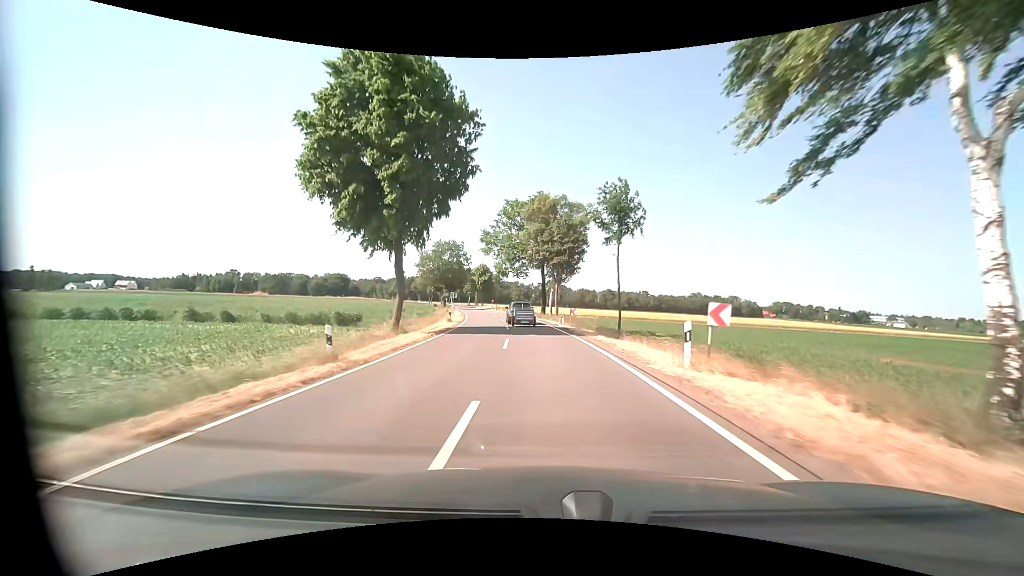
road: tertiary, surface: asphalt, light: Day
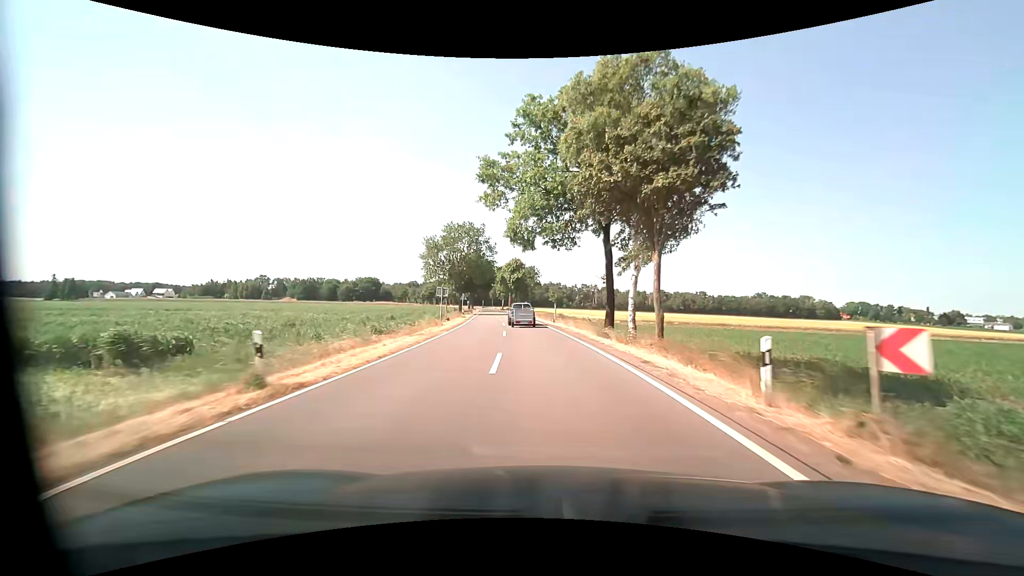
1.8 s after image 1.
(-1.2, +29.4) m; -5°
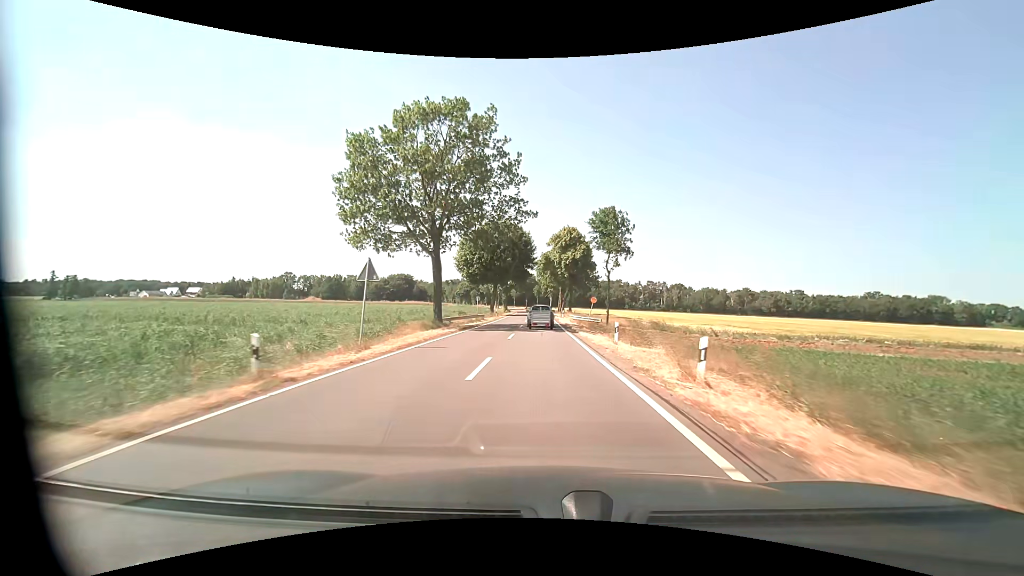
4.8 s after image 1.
(-3.3, +49.1) m; -6°
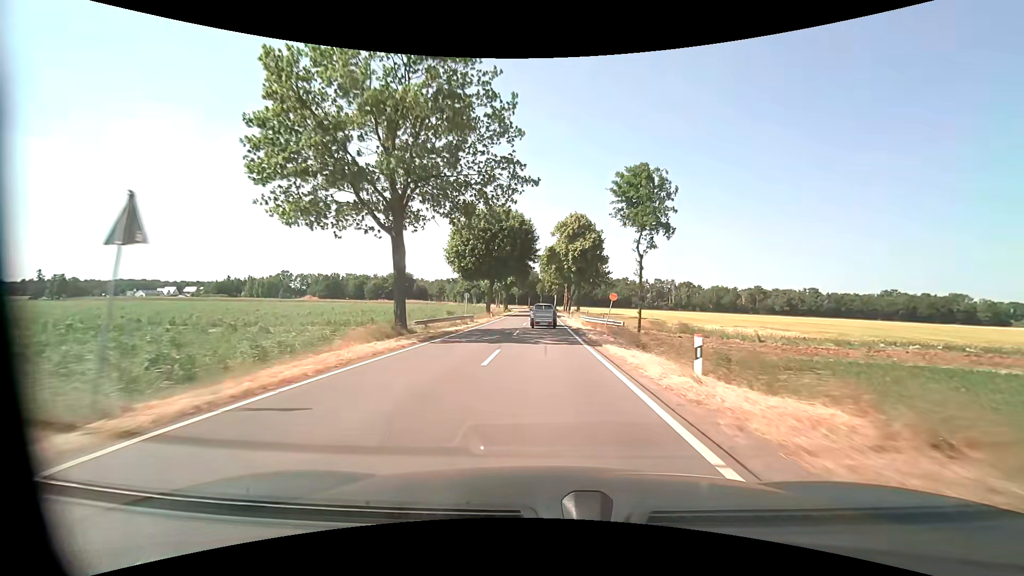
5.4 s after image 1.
(-0.1, +9.9) m; -1°
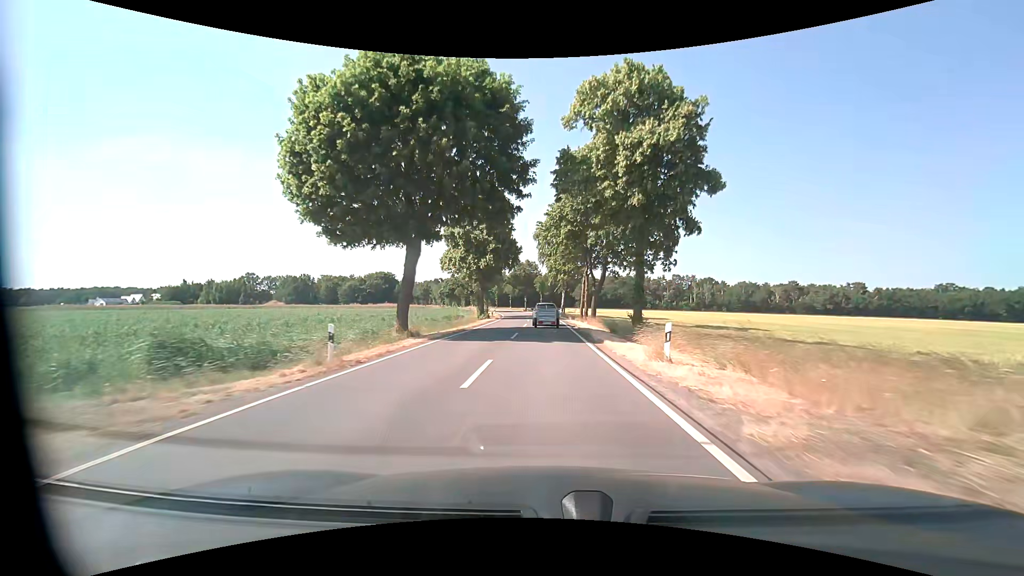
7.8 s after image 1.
(-0.2, +39.6) m; 0°
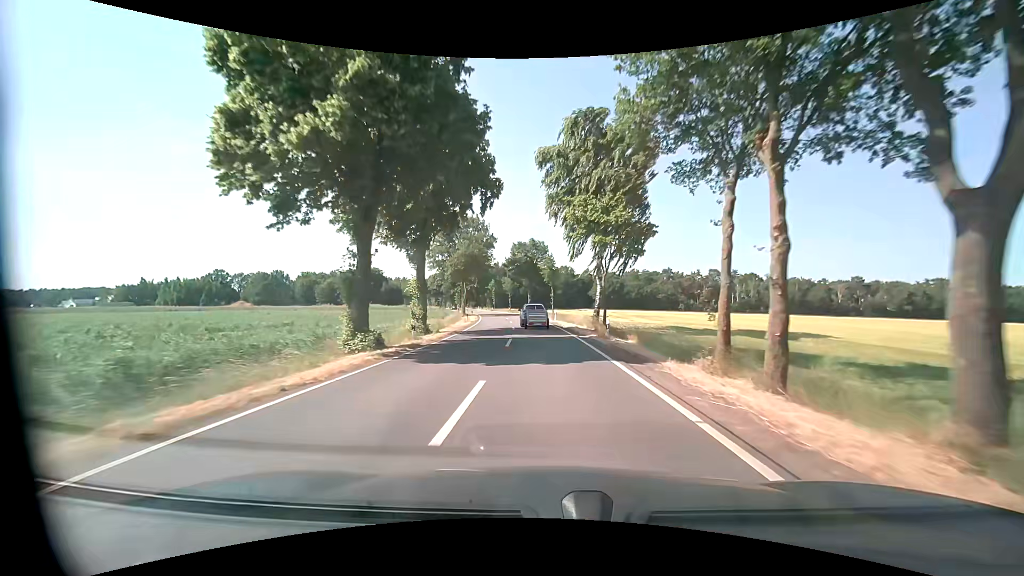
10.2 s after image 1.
(-0.3, +39.4) m; -1°
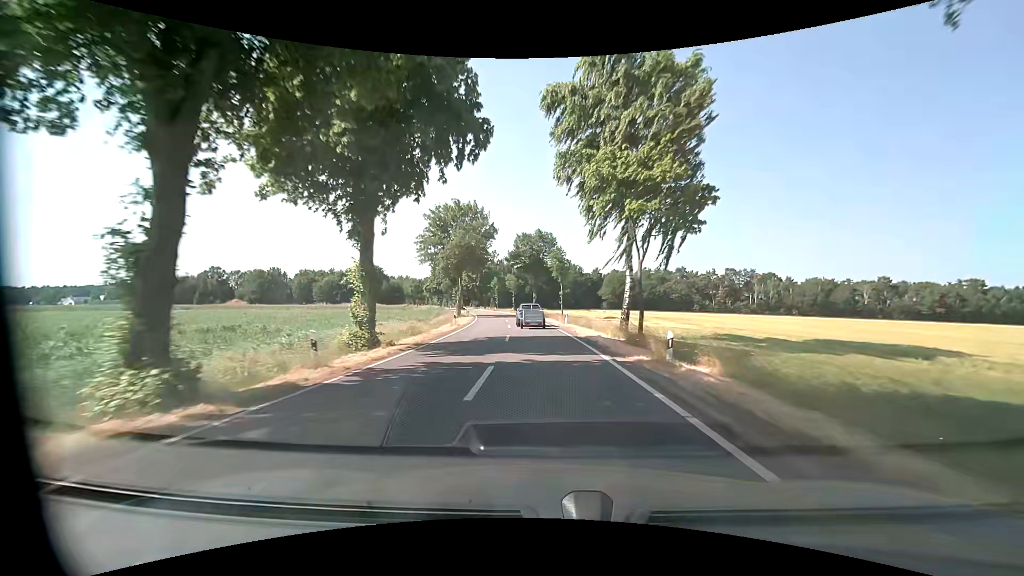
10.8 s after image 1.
(-0.1, +9.8) m; -1°
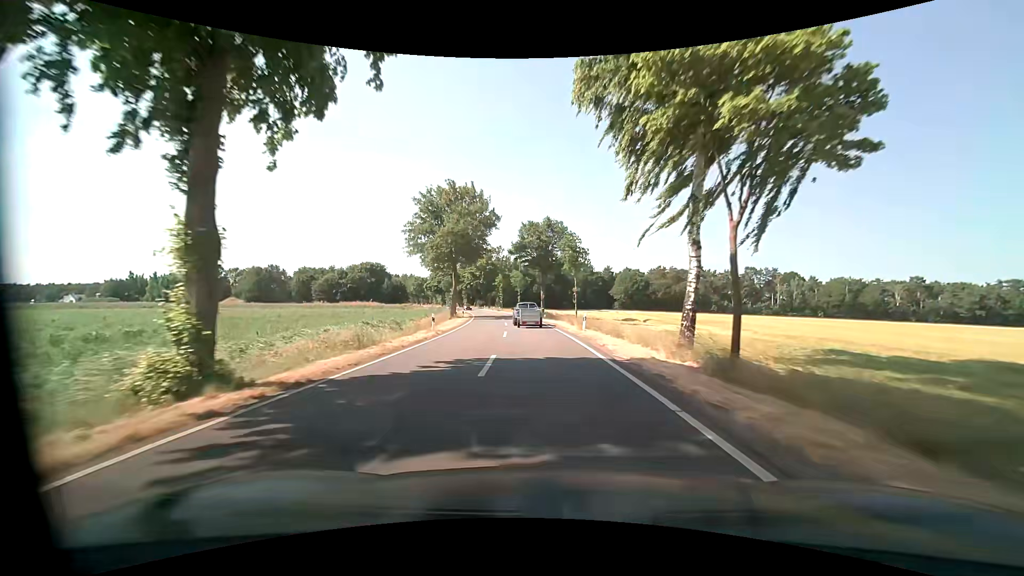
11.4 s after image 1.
(-0.1, +9.8) m; -1°
(0, +10) (0, +20) (-1, +30) (-2, +40) (-3, +50) (-4, +60) (-6, +70) (-7, +80) (-9, +89) (-11, +99) m
